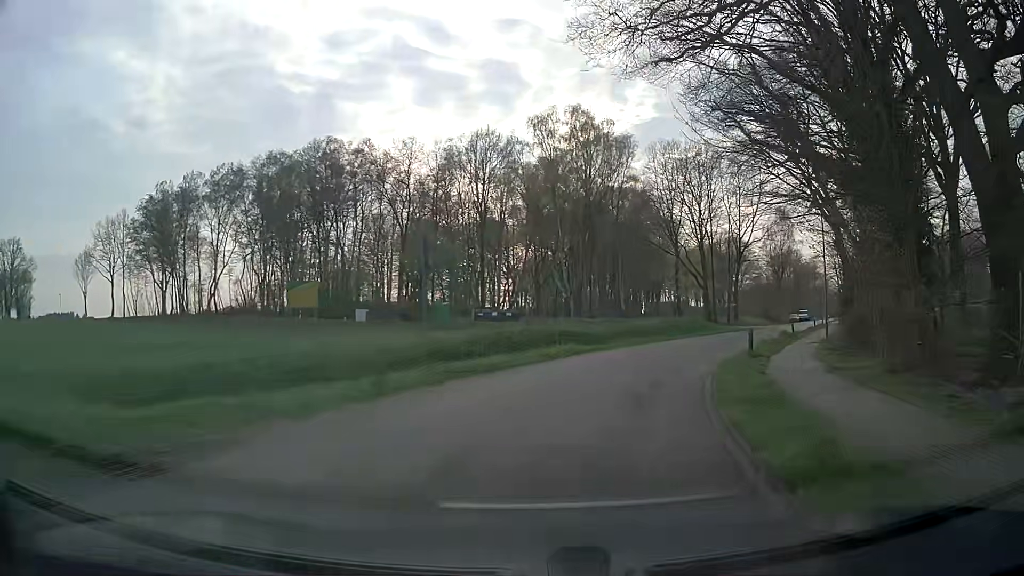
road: residential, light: Day
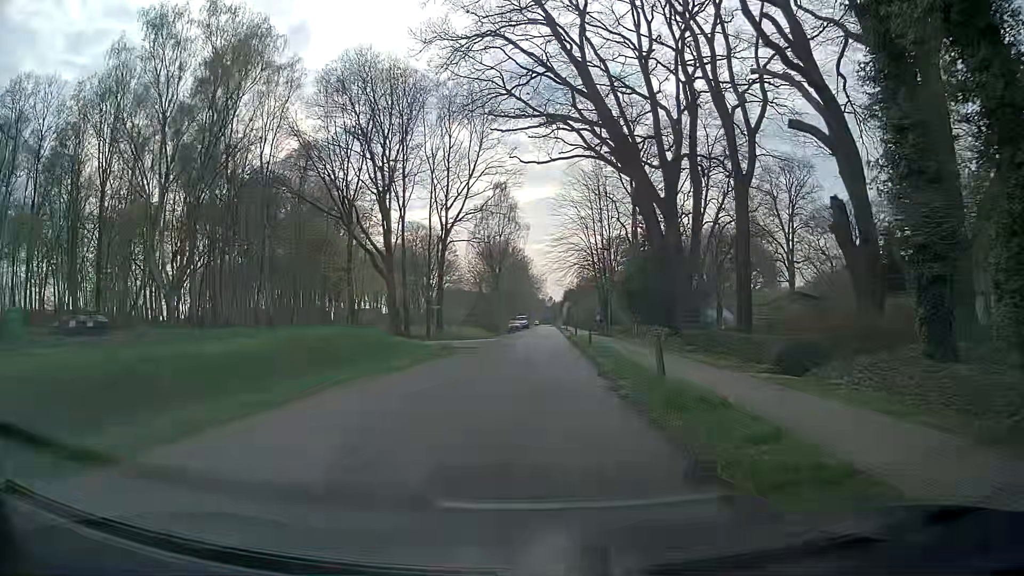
(+7.2, +26.7) m; +27°
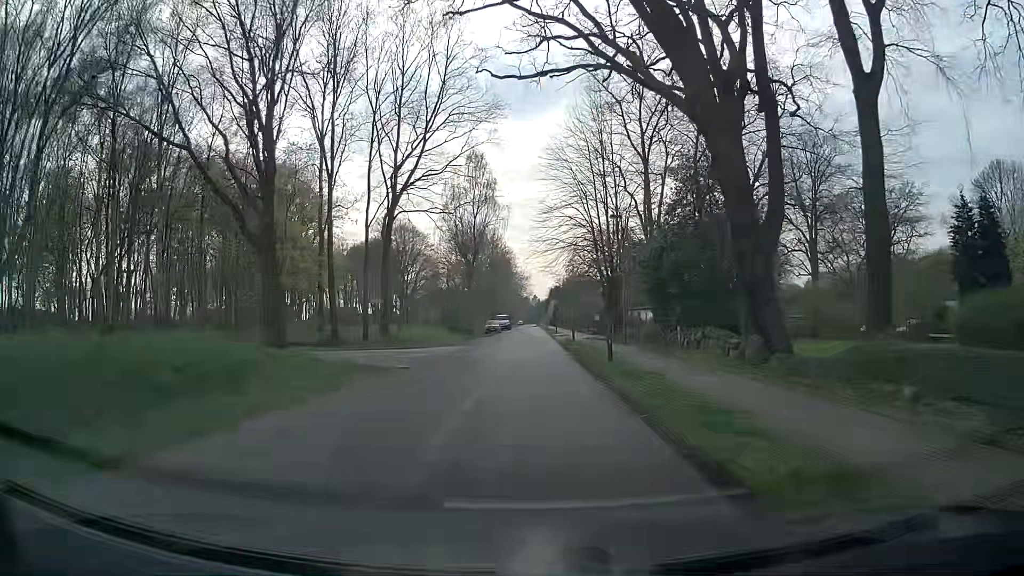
(+0.2, +15.1) m; +1°
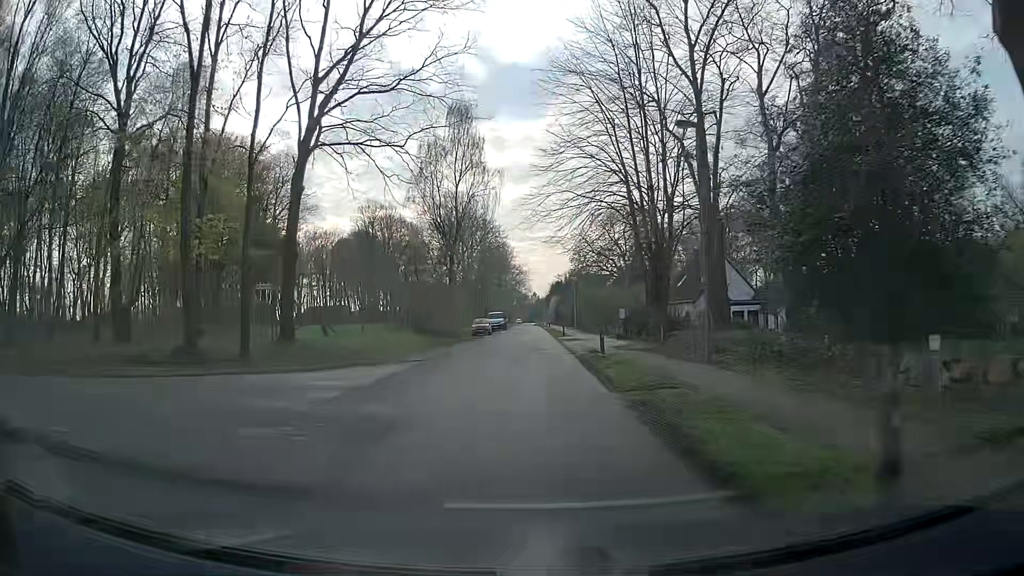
(+0.2, +15.7) m; 0°
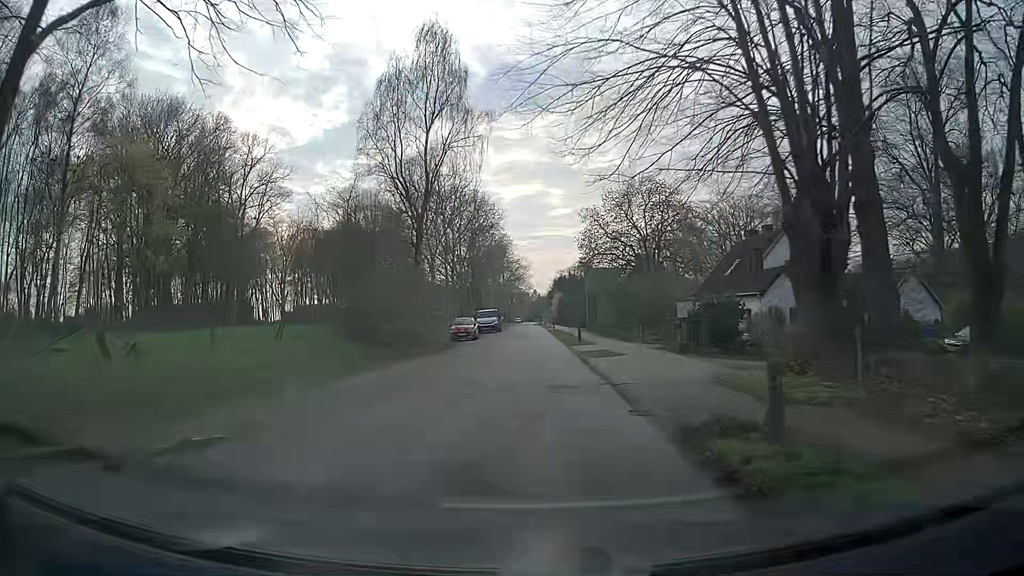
(+0.1, +15.5) m; 0°
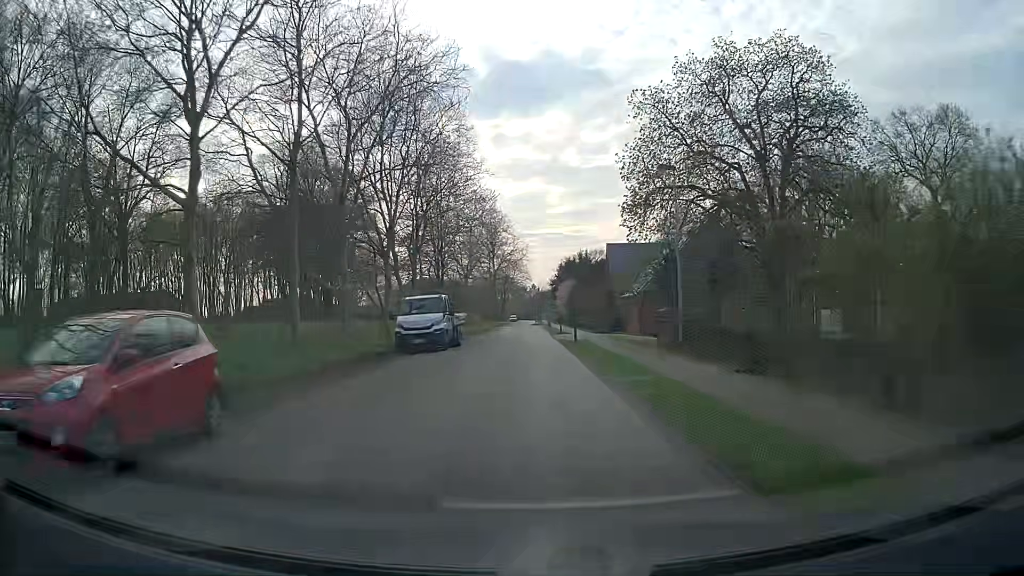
(0.0, +37.7) m; 0°
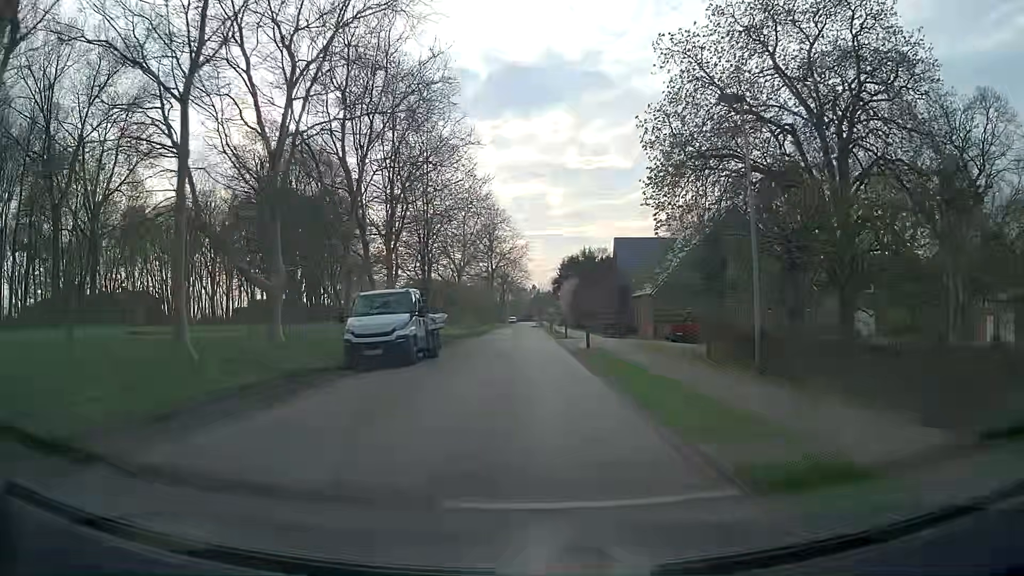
(0.0, +7.4) m; 0°
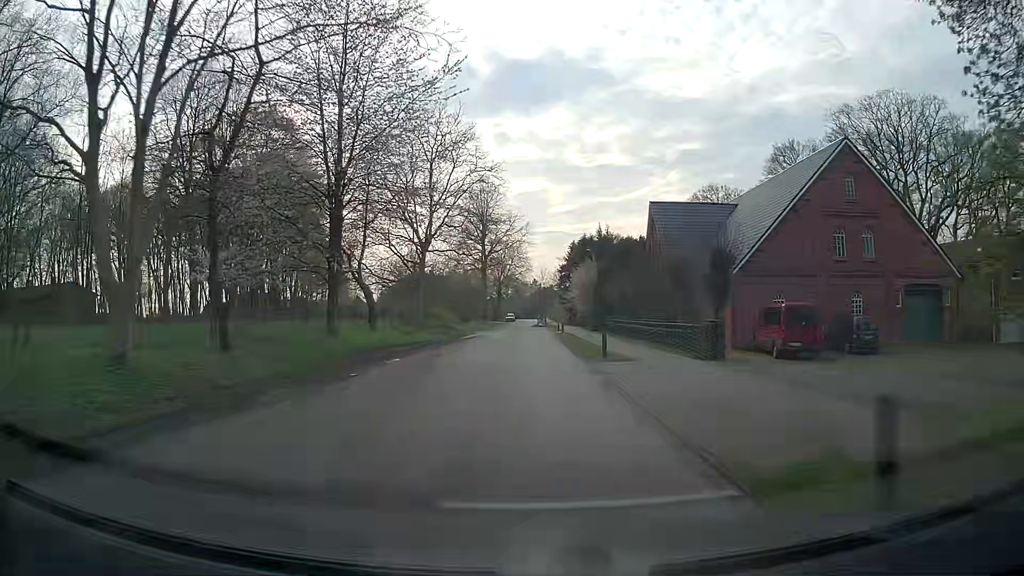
(0.0, +22.2) m; 0°
(0, +10) (0, +20) (0, +30) (0, +40) (-1, +50) (-1, +60) (-2, +70) (-2, +80) (-2, +90) (-1, +100) m
